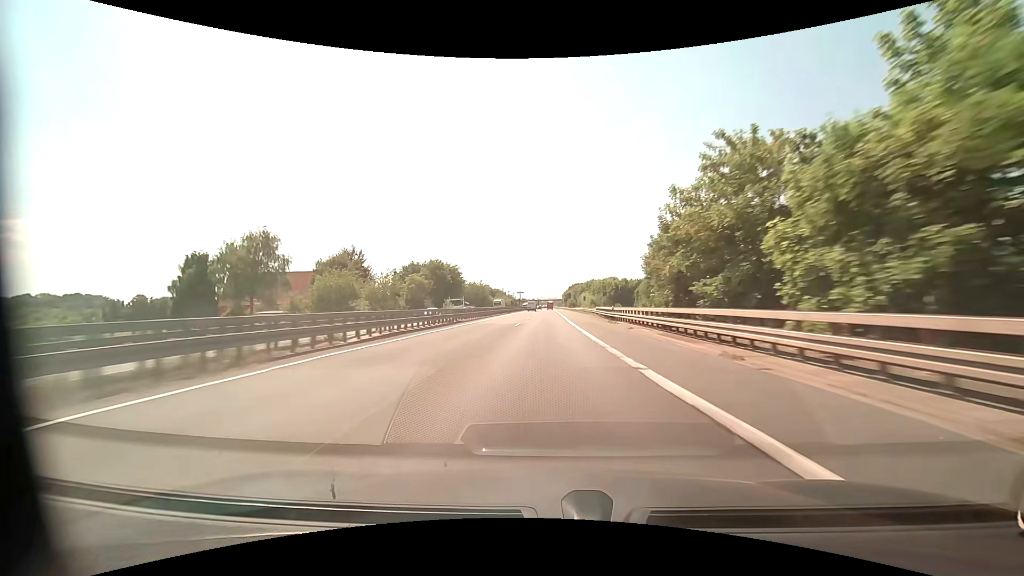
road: motorway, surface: asphalt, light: Day
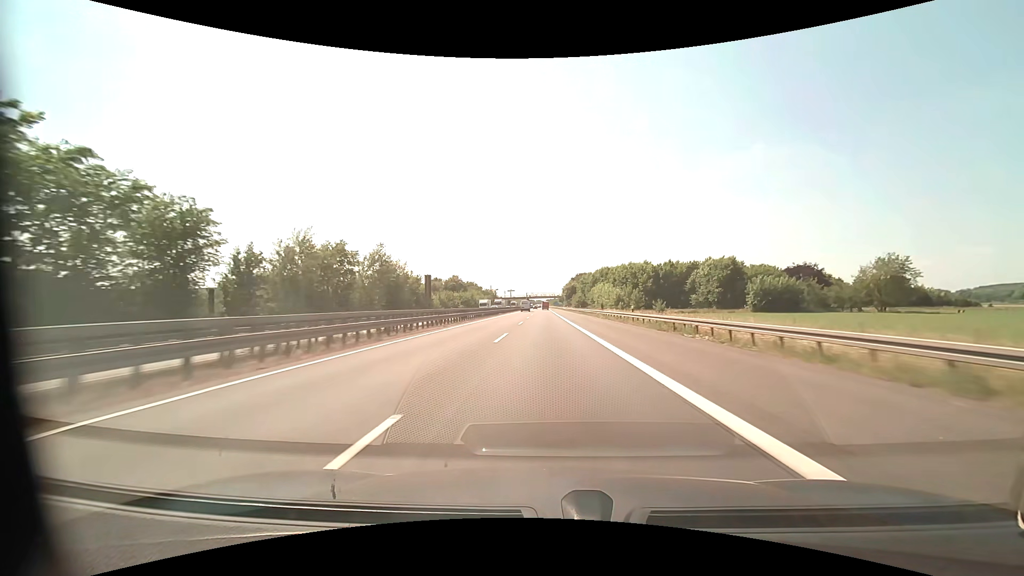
(+0.3, +103.7) m; +1°
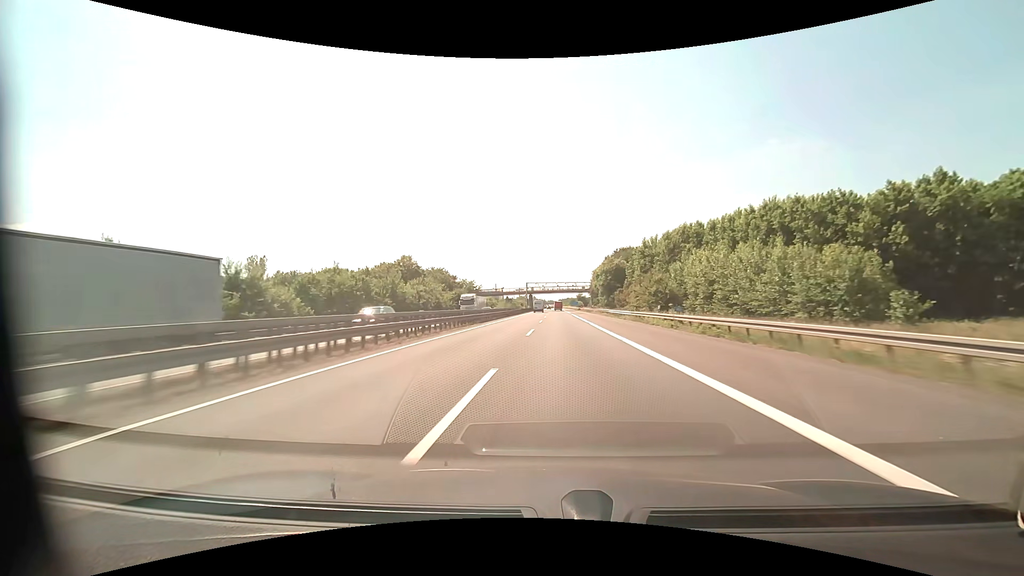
(-0.8, +103.7) m; -1°
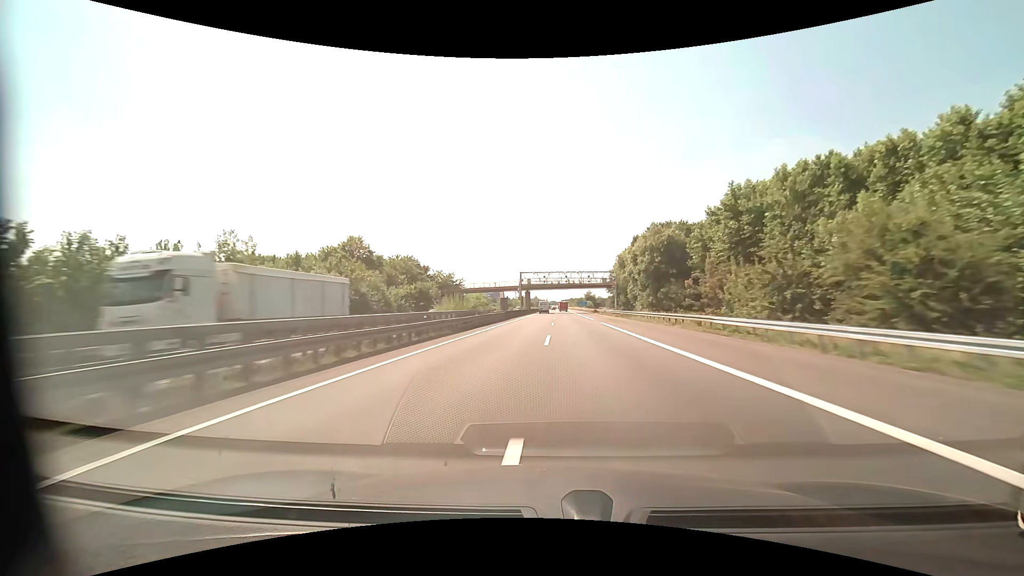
(-0.2, +41.4) m; 0°
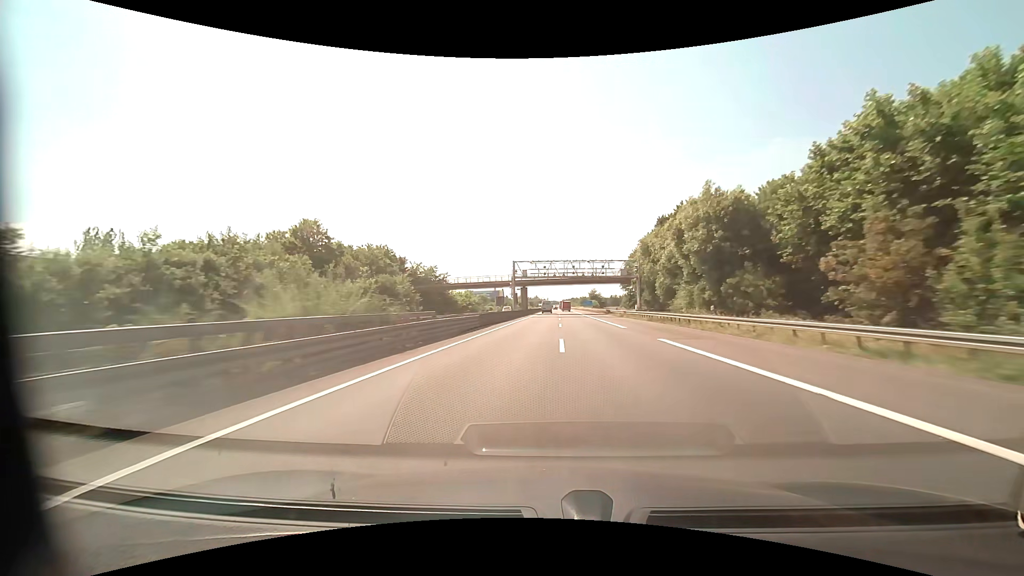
(0.0, +20.7) m; 0°
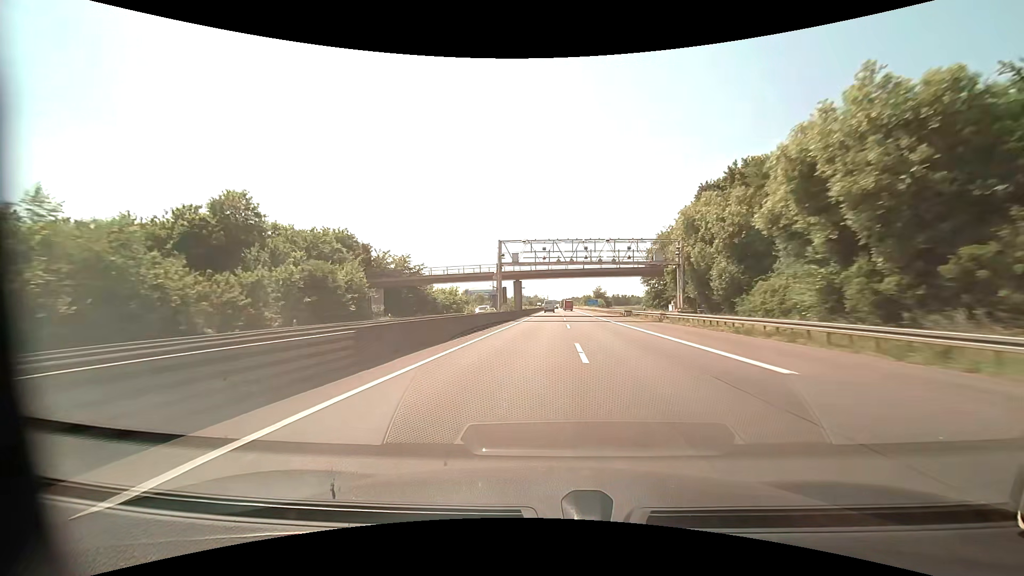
(0.0, +20.7) m; 0°
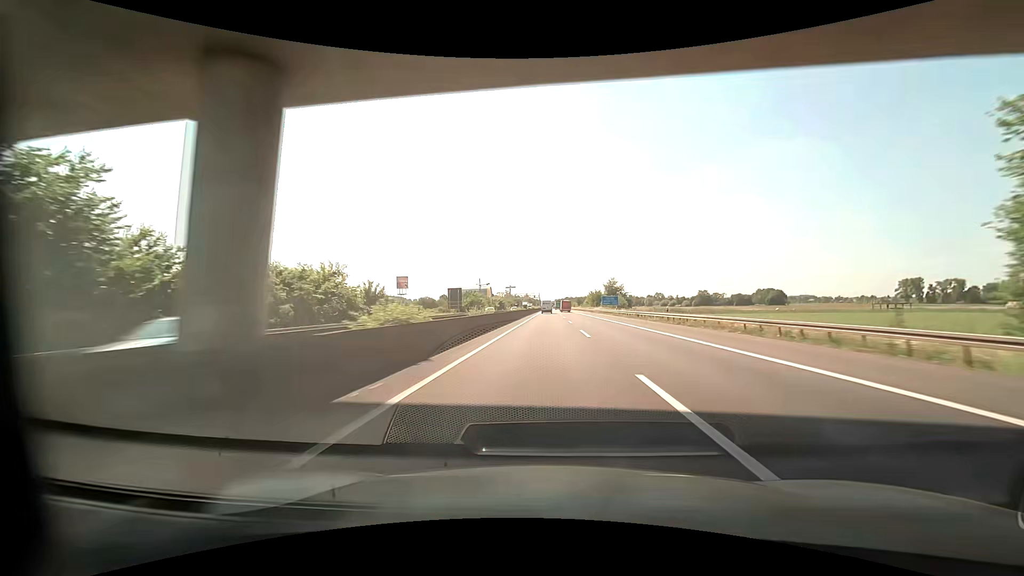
(+0.3, +62.0) m; +1°
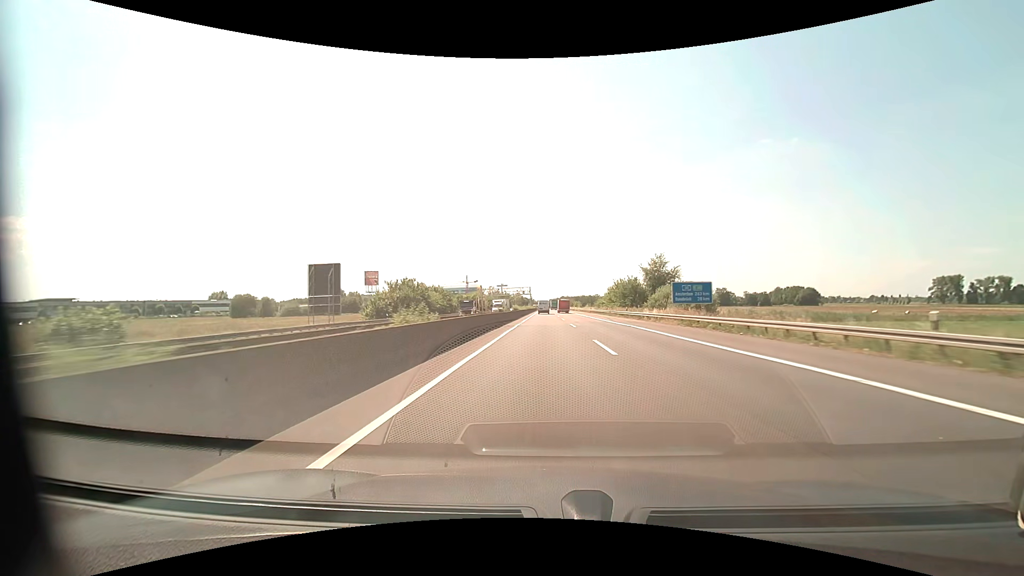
(+0.5, +61.9) m; +1°
(0, +10) (0, +20) (0, +30) (0, +40) (0, +50) (0, +60) (0, +70) (0, +80) (0, +90) (0, +100) m
